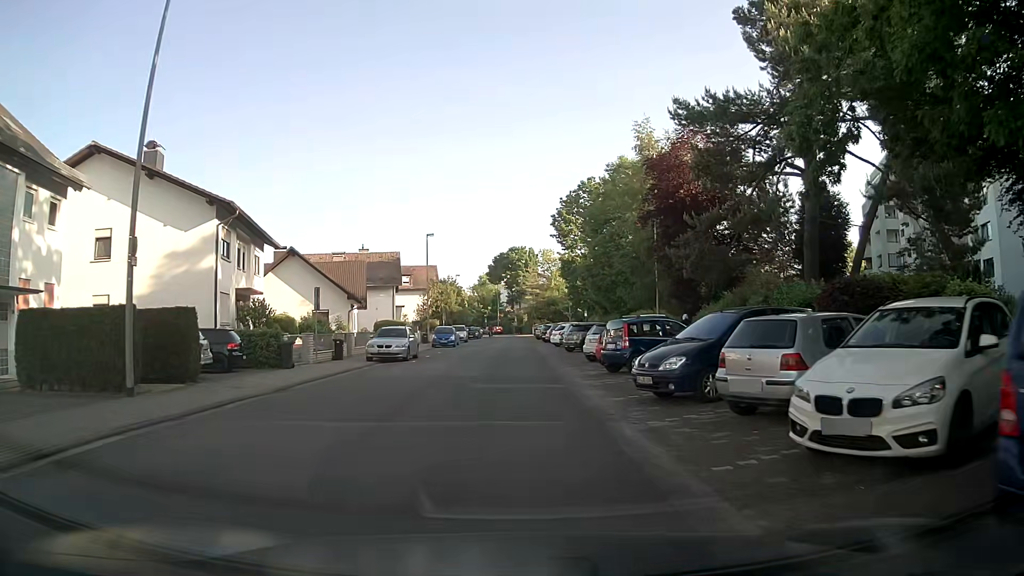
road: residential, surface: asphalt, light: Day
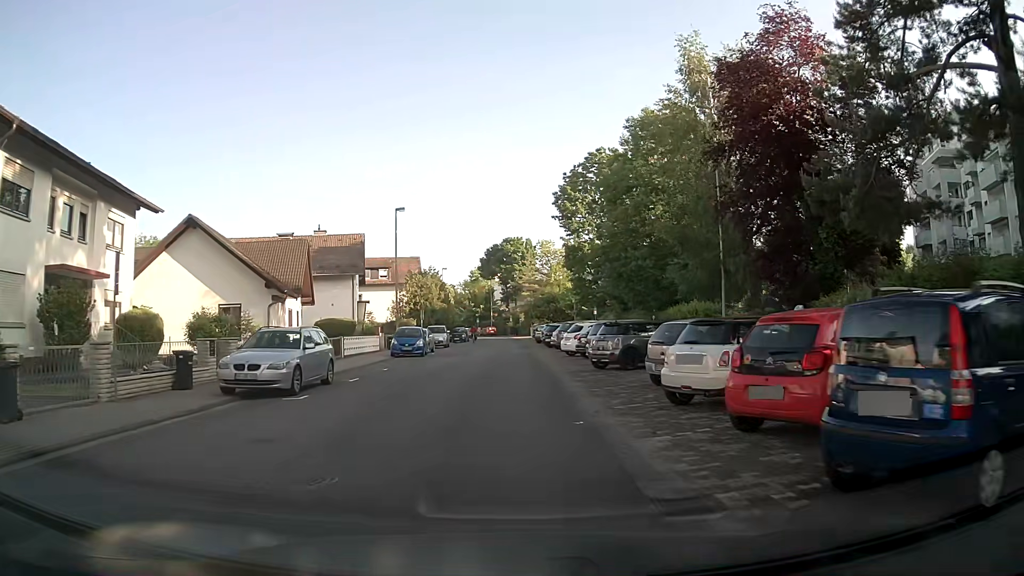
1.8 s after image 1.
(-0.1, +14.4) m; 0°
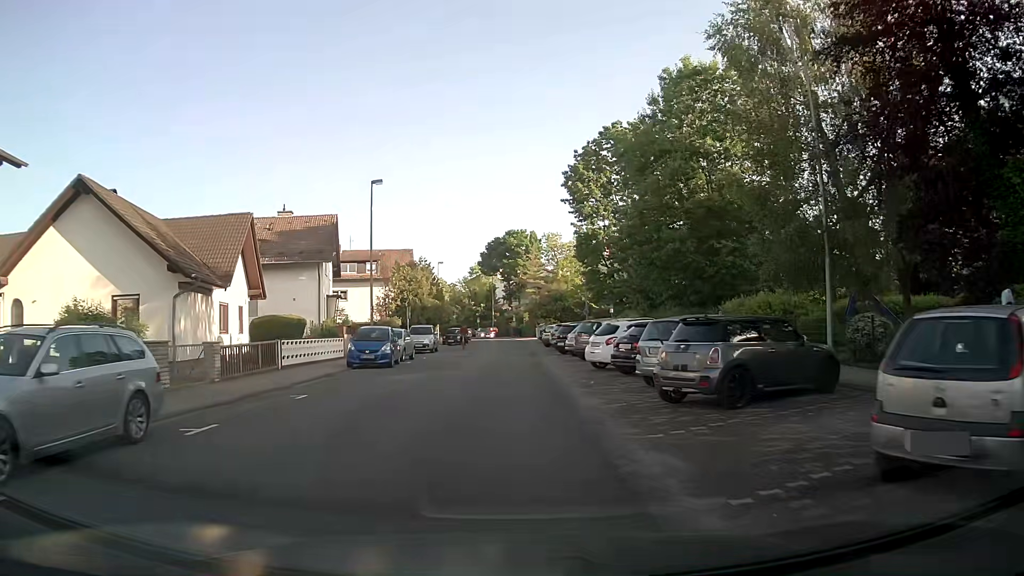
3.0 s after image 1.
(0.0, +9.6) m; -1°
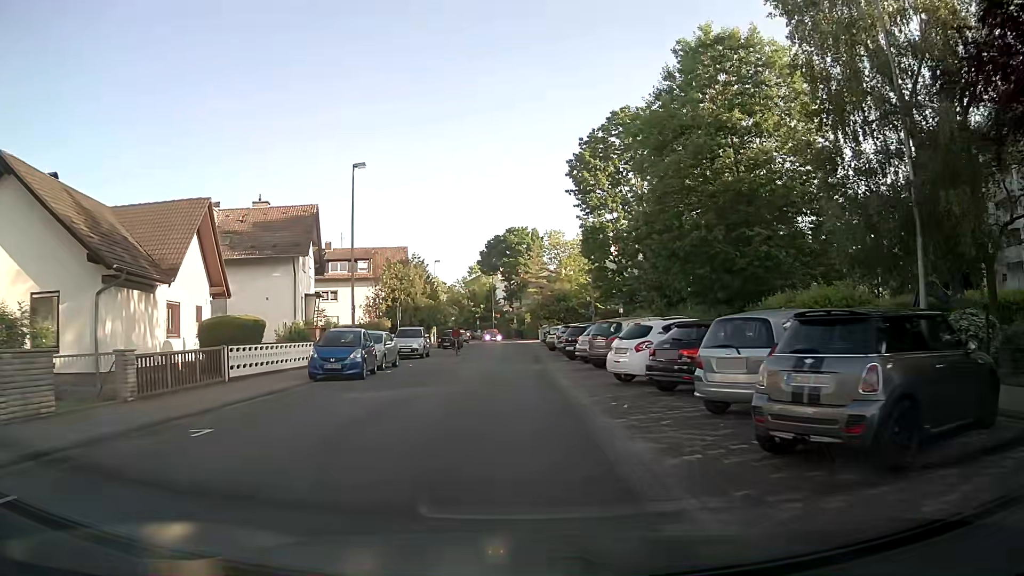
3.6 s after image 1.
(0.0, +4.8) m; 0°
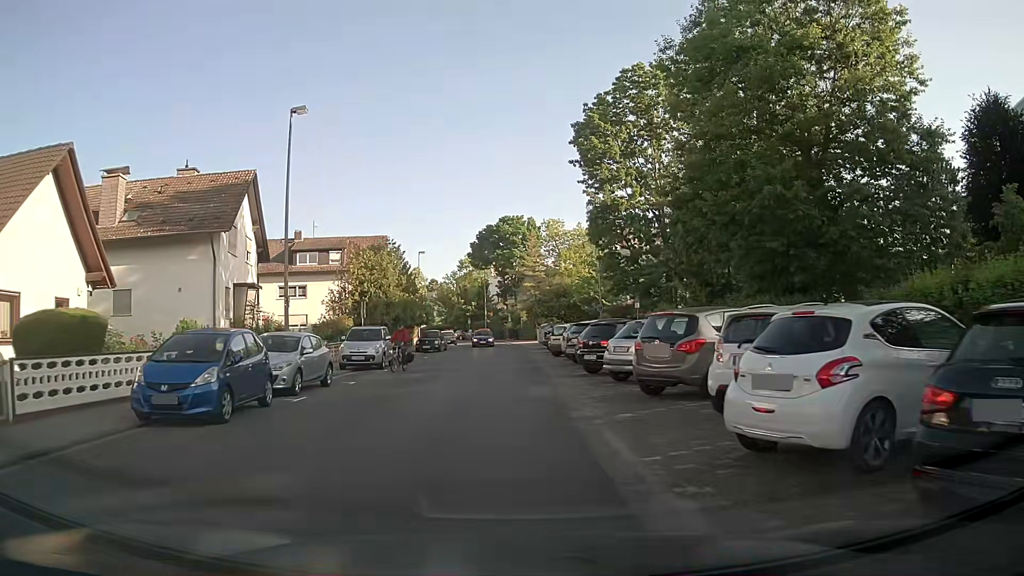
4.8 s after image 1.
(+0.1, +9.6) m; +1°
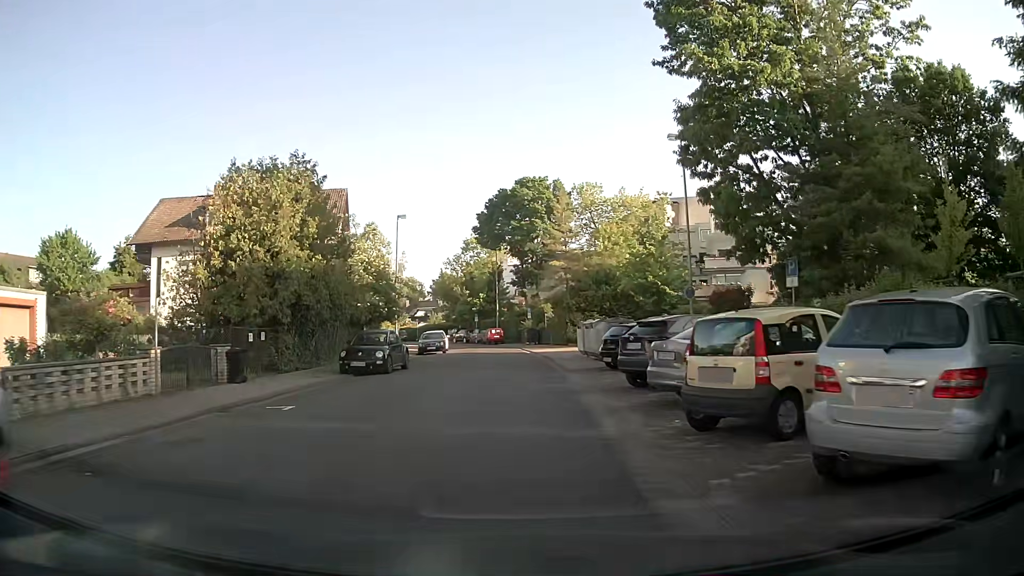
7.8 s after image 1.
(-0.3, +24.0) m; -1°
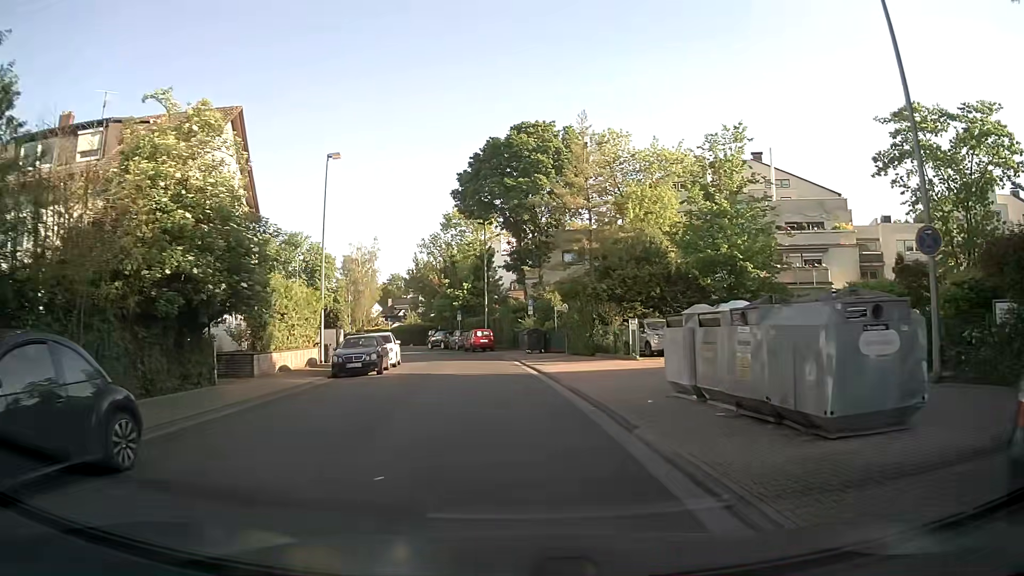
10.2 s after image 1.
(-0.1, +19.2) m; 0°
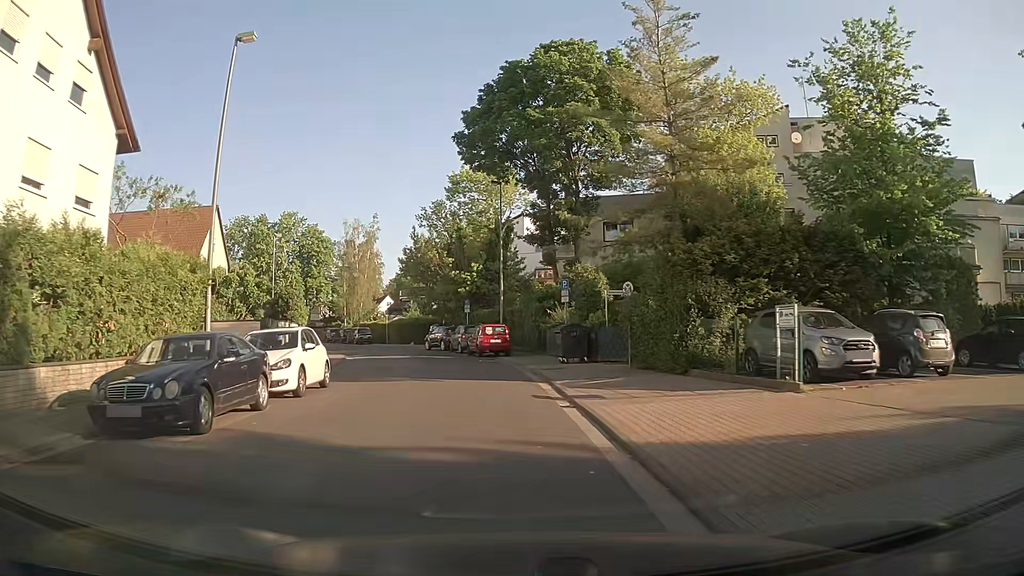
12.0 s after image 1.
(-0.1, +14.5) m; -2°
(0, +10) (-1, +20) (-3, +30) (-6, +39) (-9, +49) (-13, +58) (-18, +67) (-24, +75) (-30, +83) (-37, +90) m
